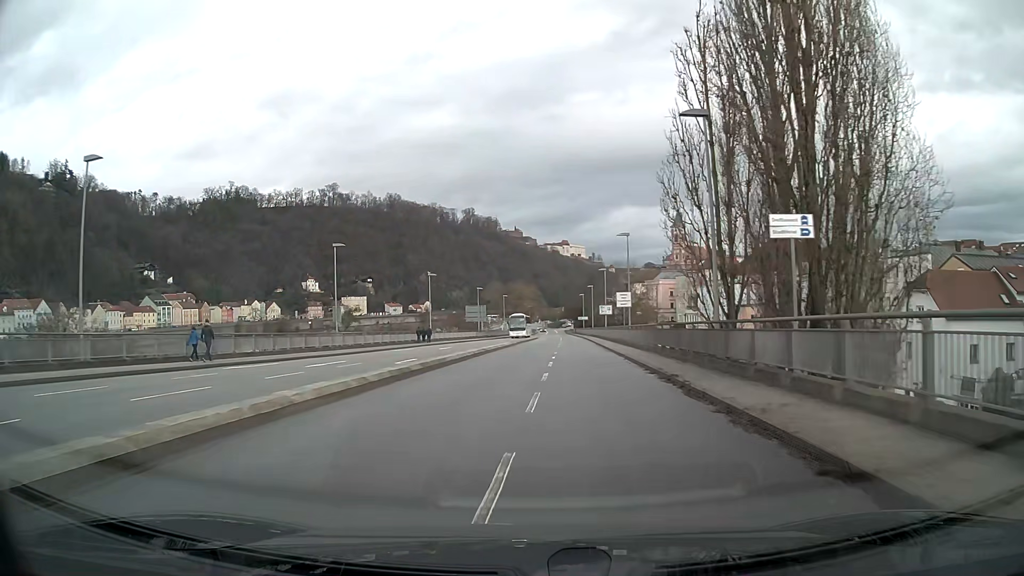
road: residential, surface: asphalt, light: Day
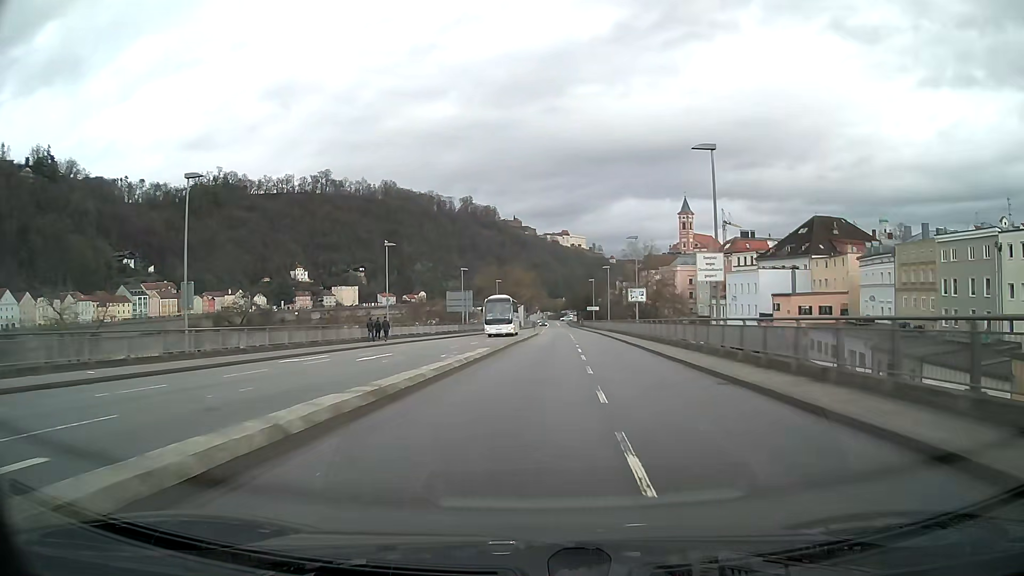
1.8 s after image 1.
(+0.1, +23.1) m; +1°
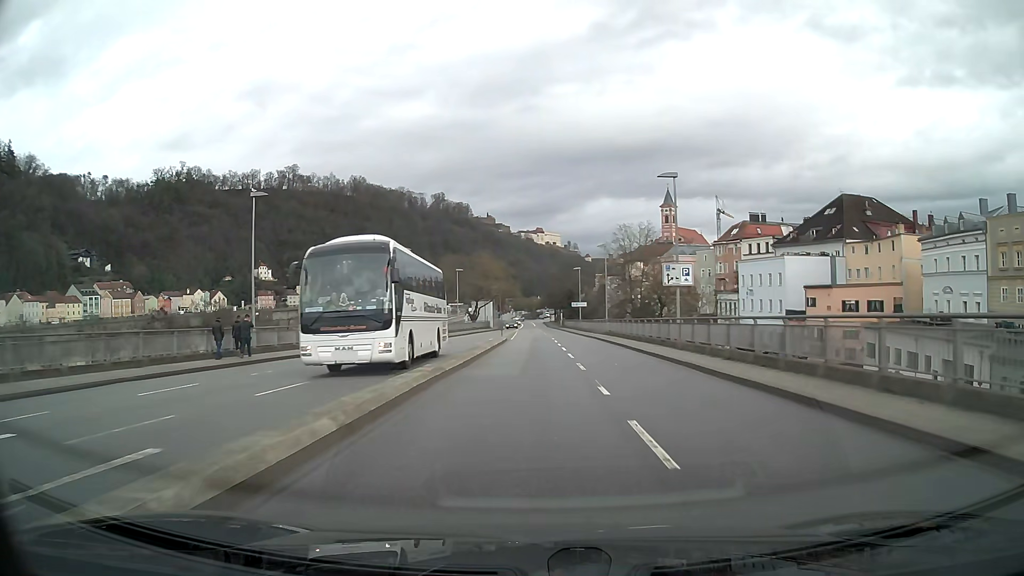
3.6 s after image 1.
(+0.4, +23.1) m; +2°
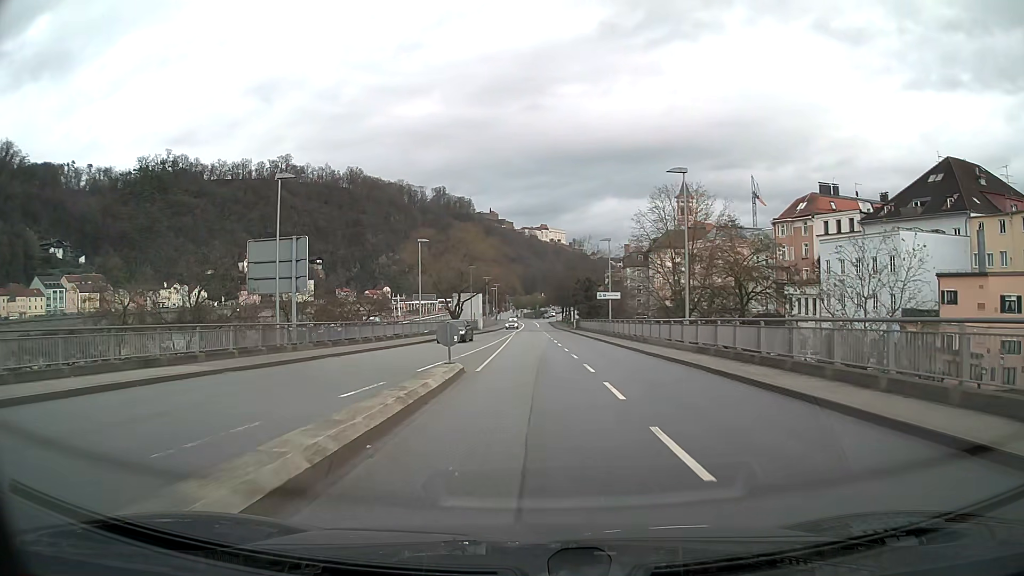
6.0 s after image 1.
(-0.1, +30.6) m; 0°
(0, +10) (0, +20) (0, +30) (0, +40) (0, +50) (0, +60) (0, +70) (0, +80) (0, +90) (0, +100) m
